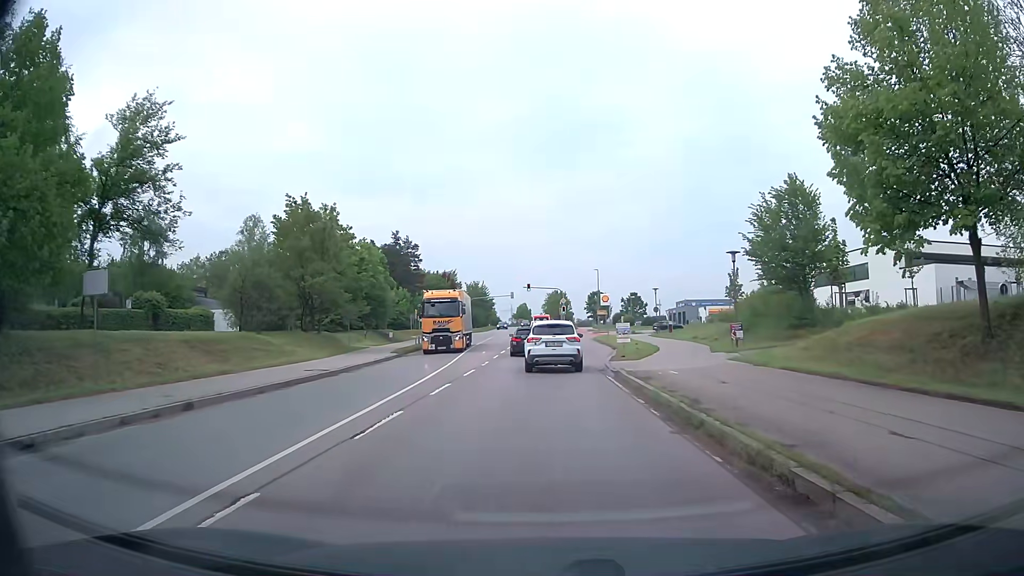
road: secondary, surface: asphalt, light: Day
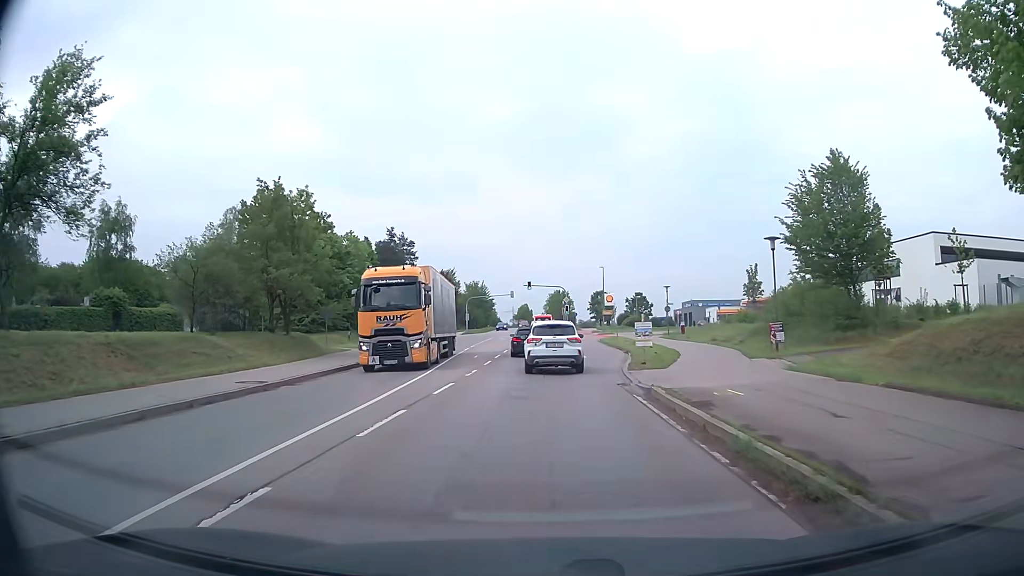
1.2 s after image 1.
(+0.1, +5.8) m; 0°
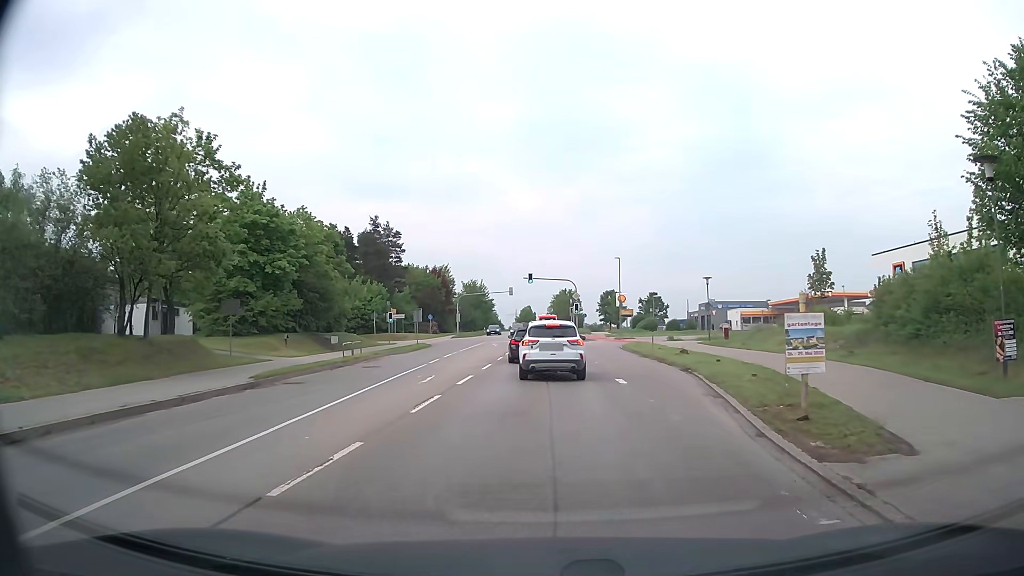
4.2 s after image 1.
(0.0, +15.4) m; 0°
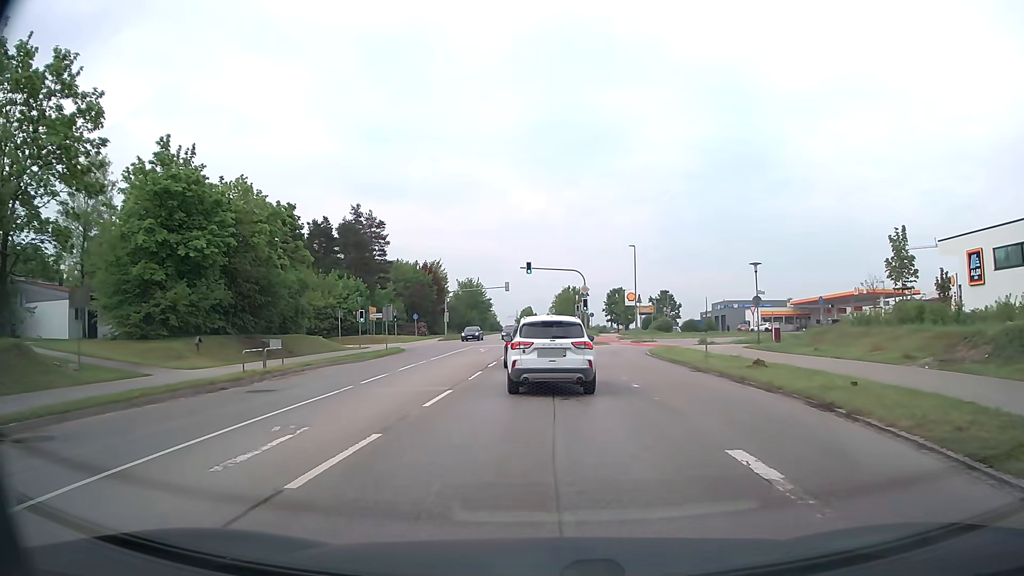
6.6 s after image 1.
(+0.1, +11.6) m; +1°
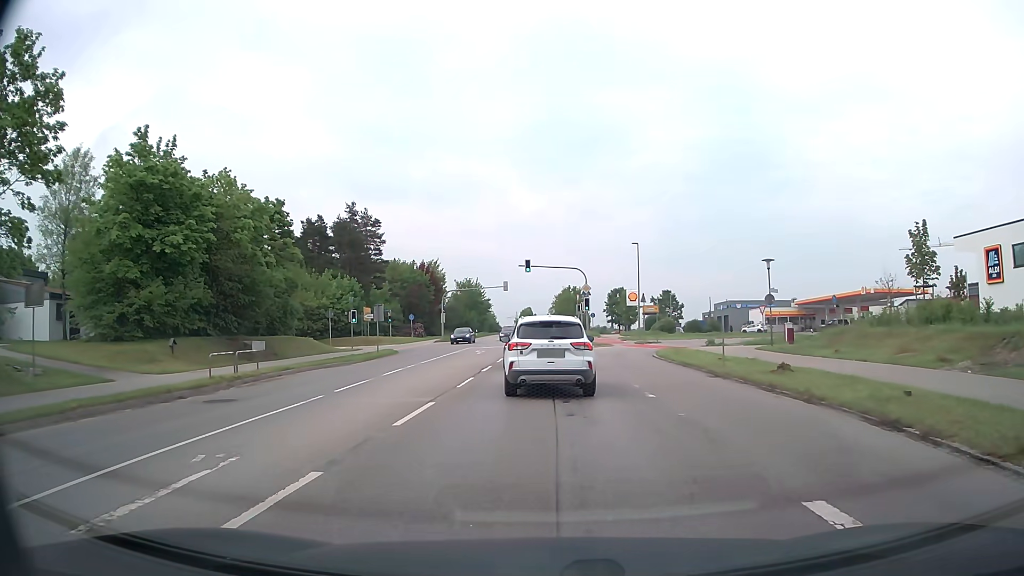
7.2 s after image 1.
(0.0, +2.4) m; -1°
